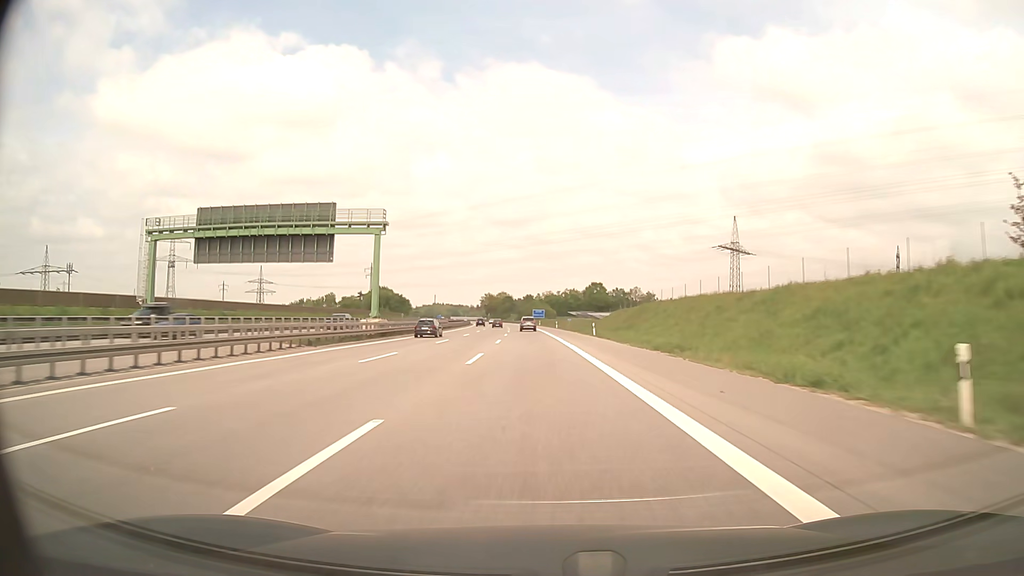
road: motorway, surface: asphalt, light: Day
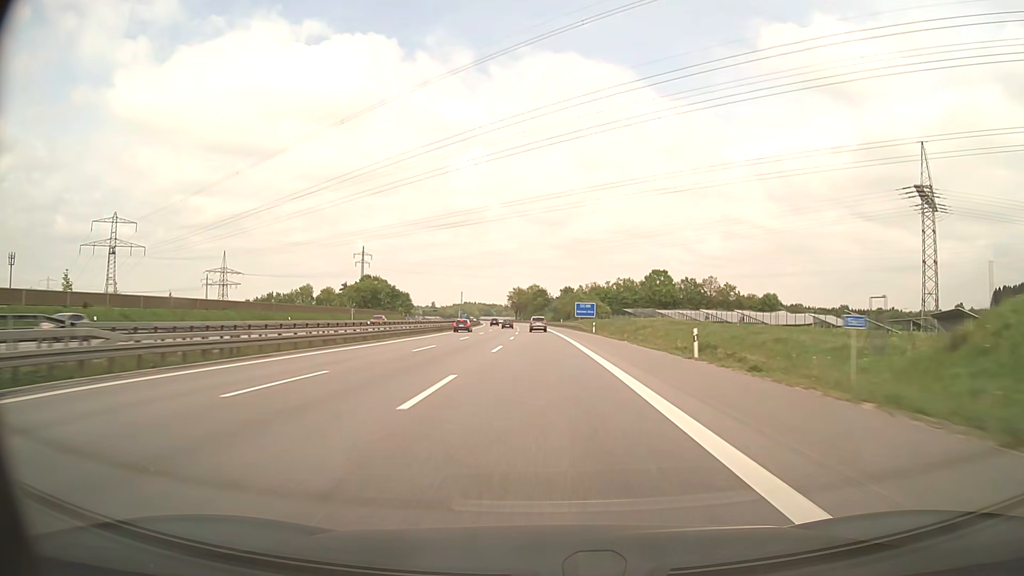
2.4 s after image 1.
(-2.3, +82.6) m; -3°
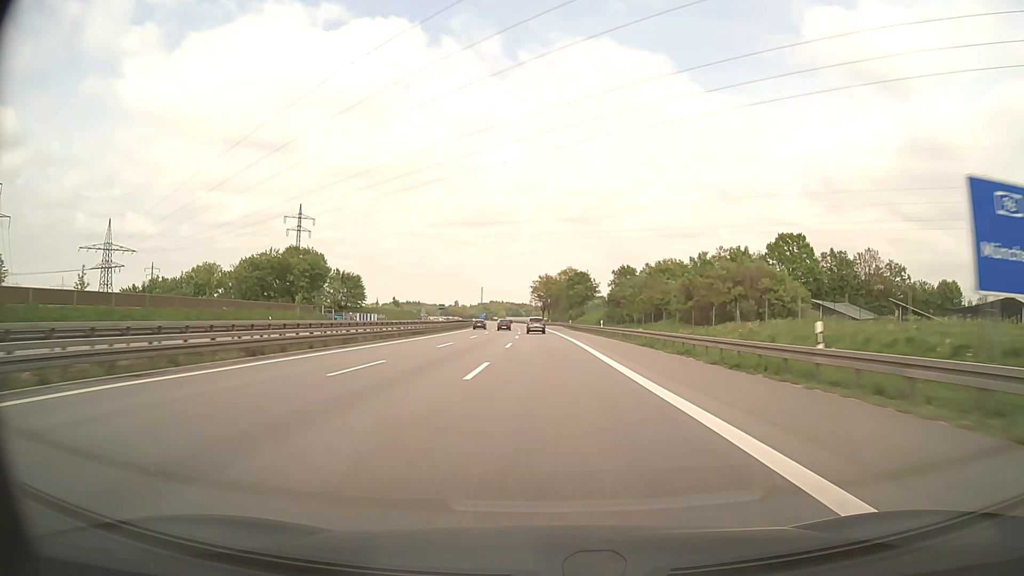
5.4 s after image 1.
(-2.5, +103.3) m; -3°
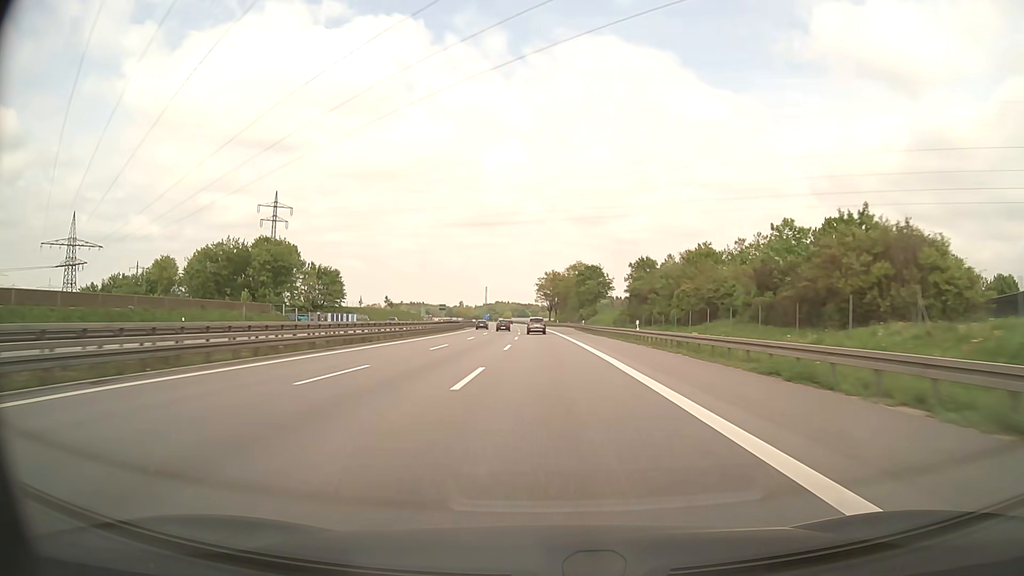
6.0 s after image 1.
(-0.1, +20.6) m; -1°
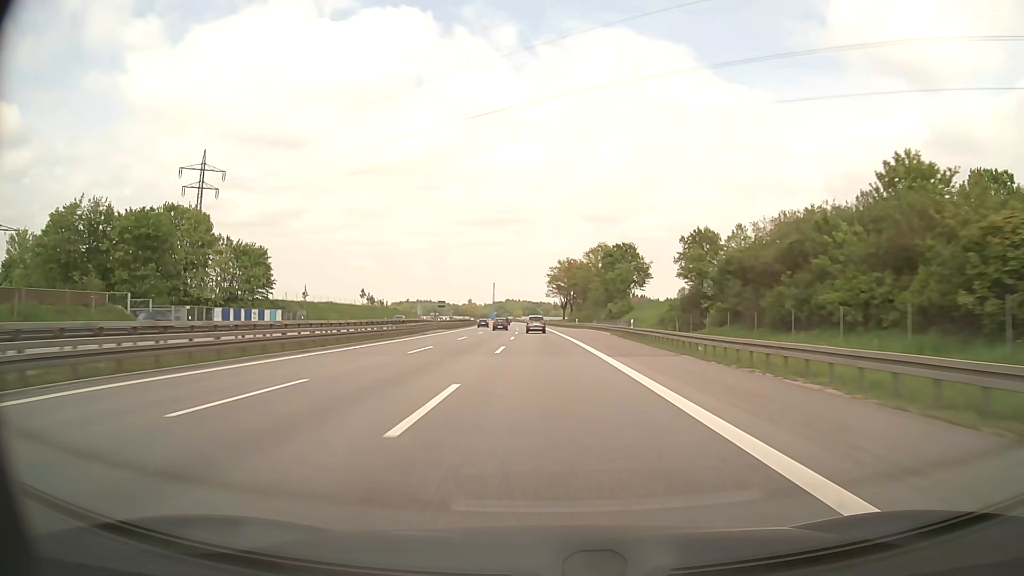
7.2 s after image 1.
(-0.4, +41.3) m; -1°
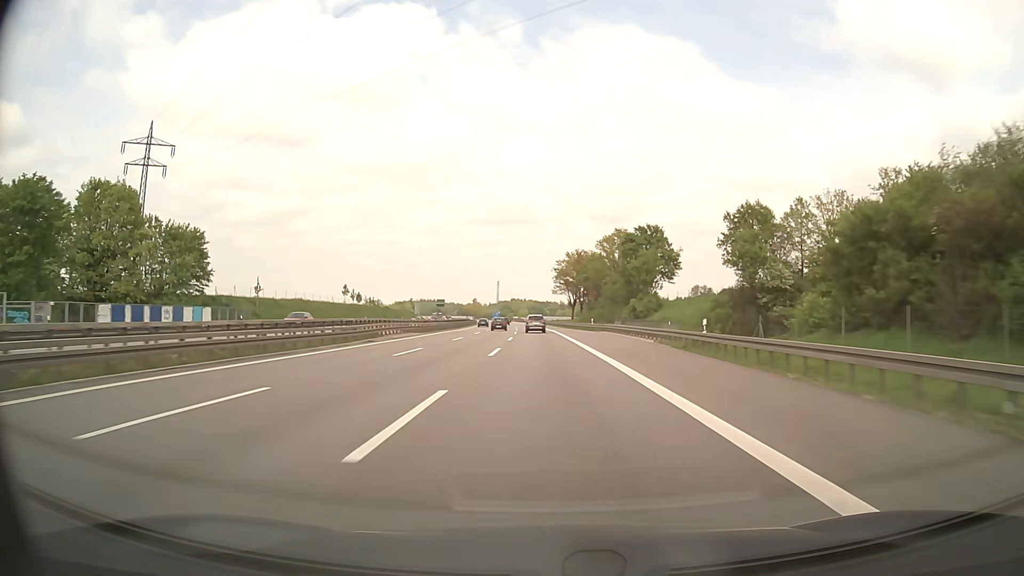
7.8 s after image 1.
(-0.1, +20.6) m; 0°
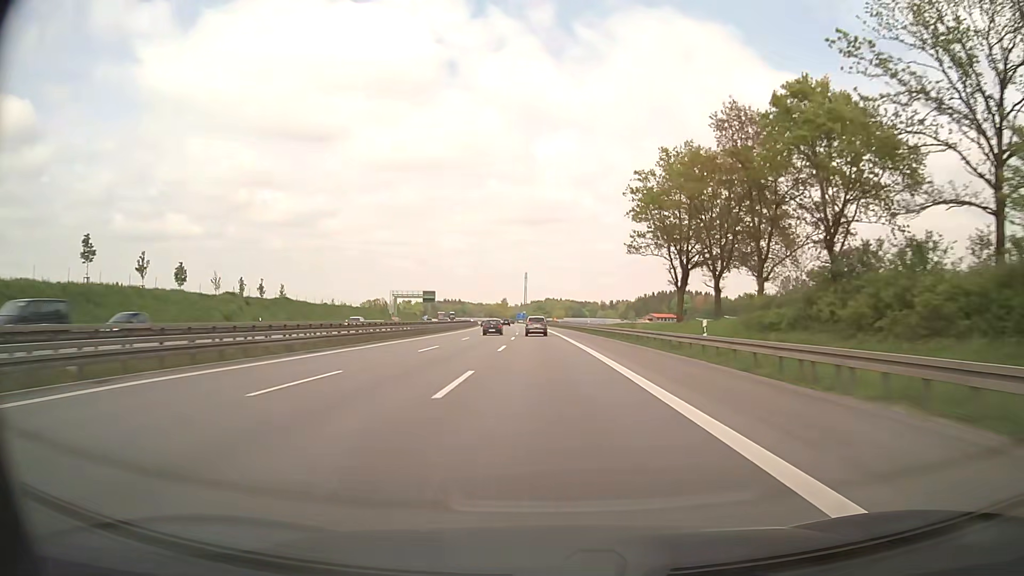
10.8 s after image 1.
(-2.9, +103.1) m; -3°
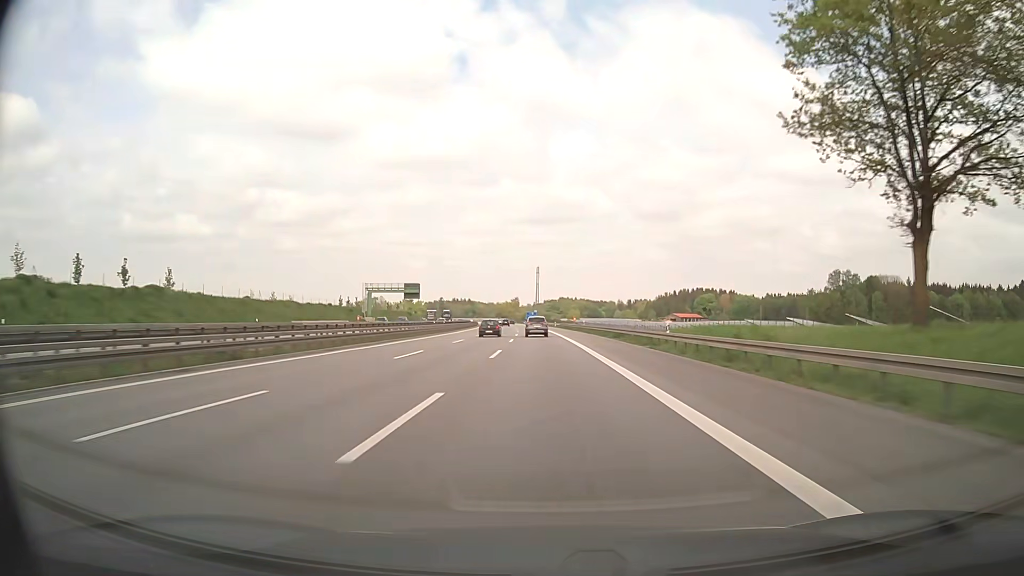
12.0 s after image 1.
(-0.5, +41.2) m; -1°
(0, +10) (0, +20) (0, +30) (0, +40) (-1, +50) (-1, +60) (-1, +70) (-1, +80) (-2, +90) (-2, +100) m
